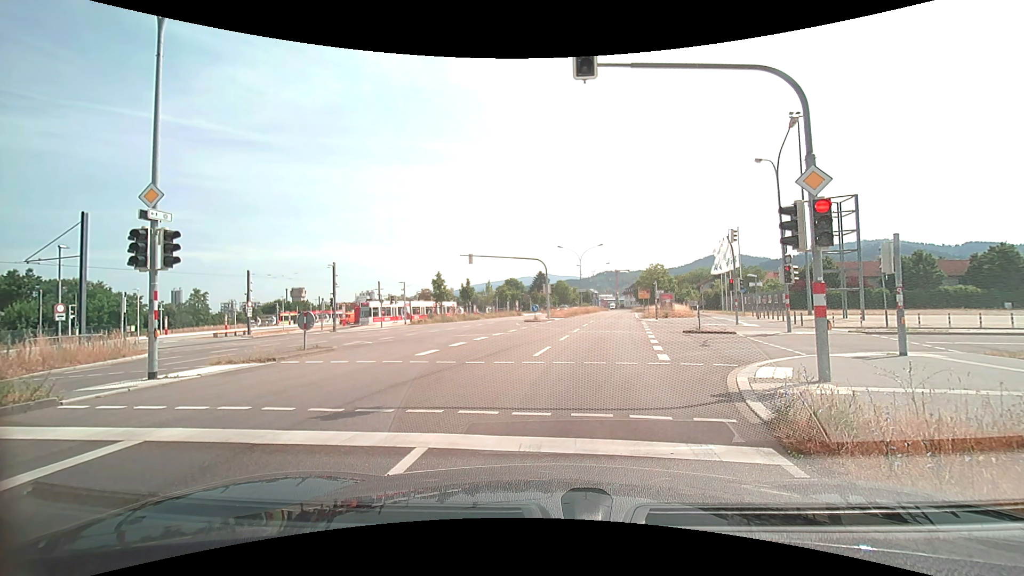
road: secondary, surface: asphalt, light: Day
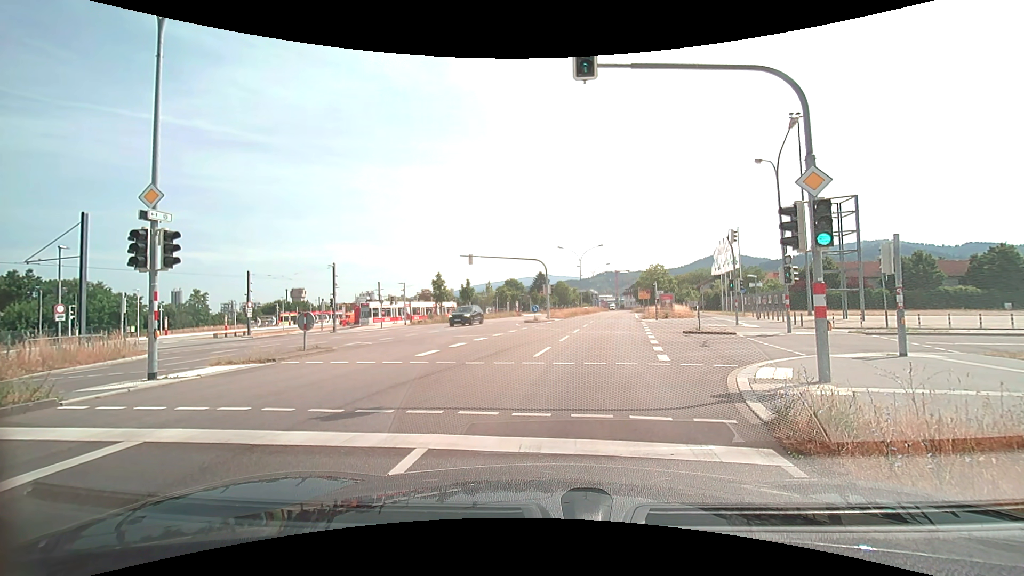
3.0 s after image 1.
(0.0, 0.0) m; 0°
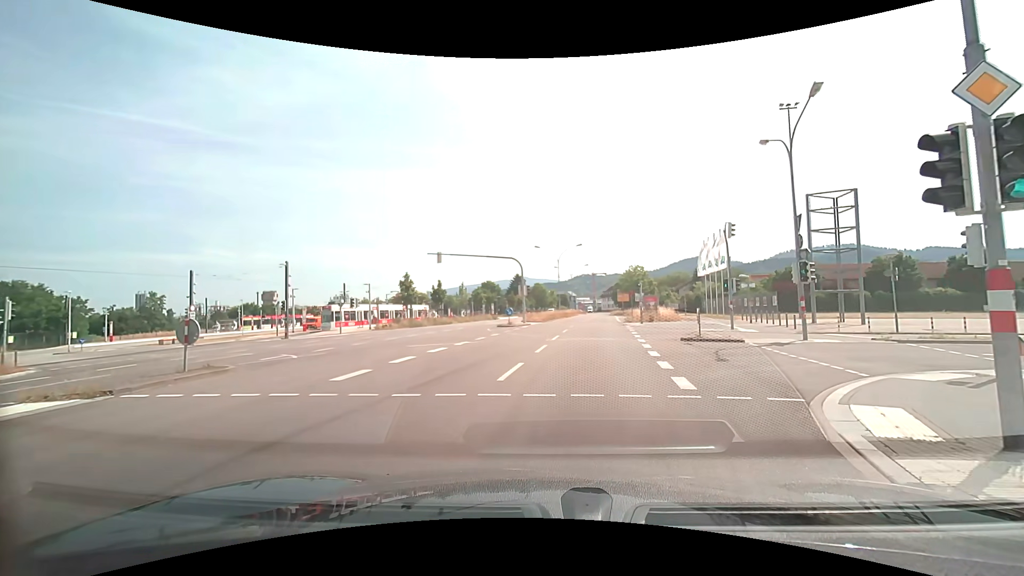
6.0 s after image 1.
(+0.1, +4.3) m; +2°
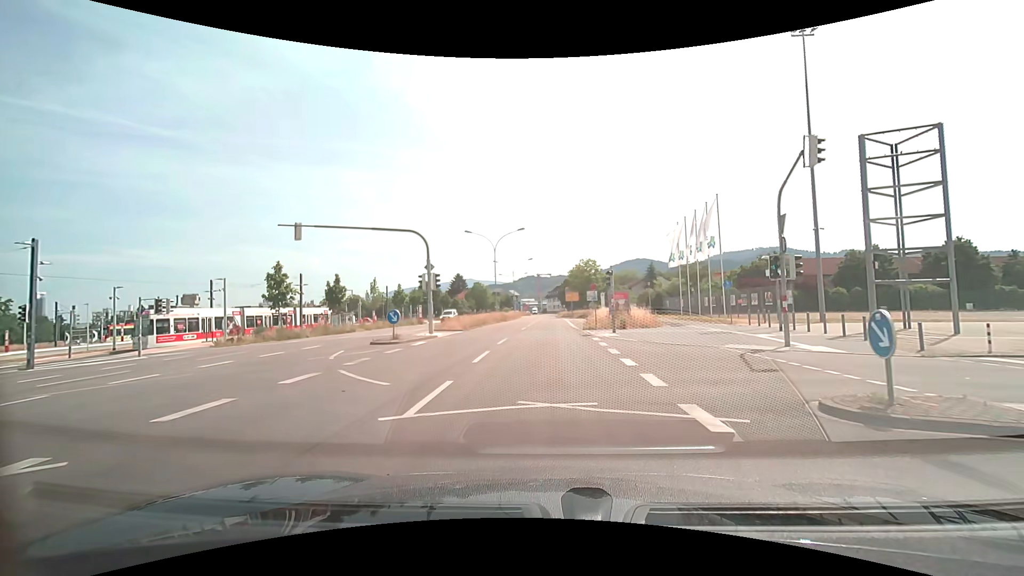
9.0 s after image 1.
(+1.2, +15.4) m; +7°
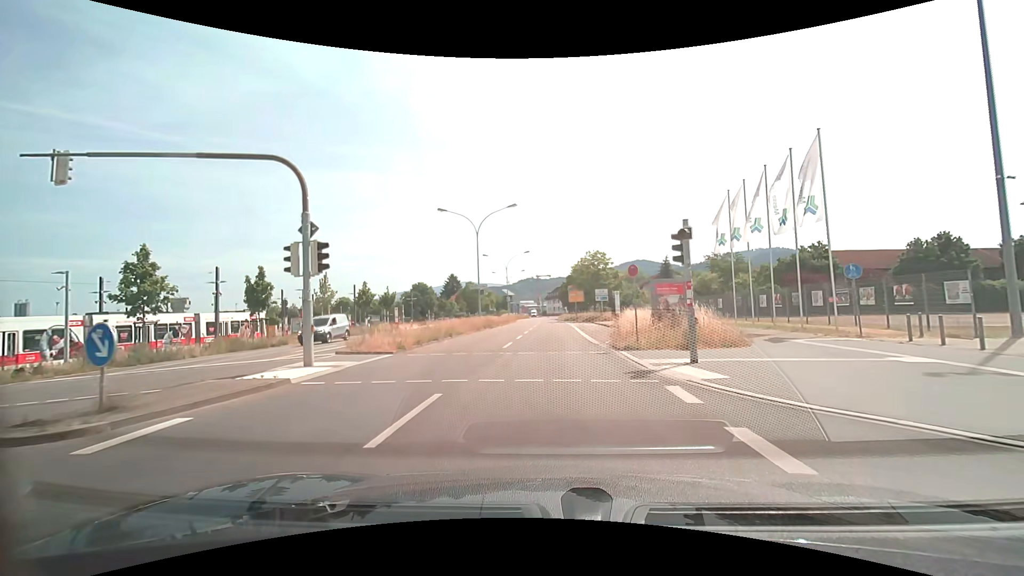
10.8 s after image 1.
(-0.1, +13.6) m; -1°
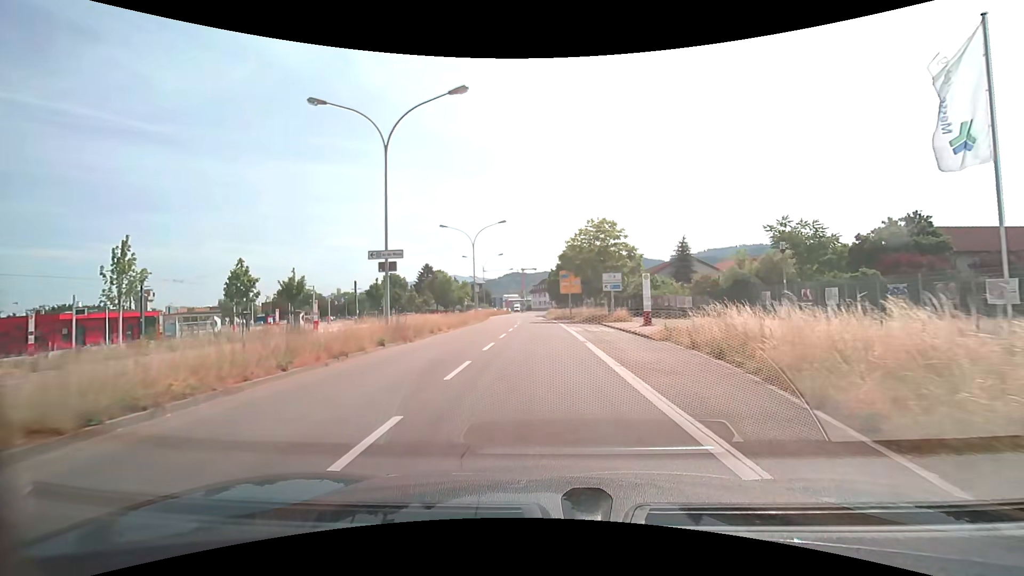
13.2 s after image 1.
(+0.2, +21.0) m; +2°
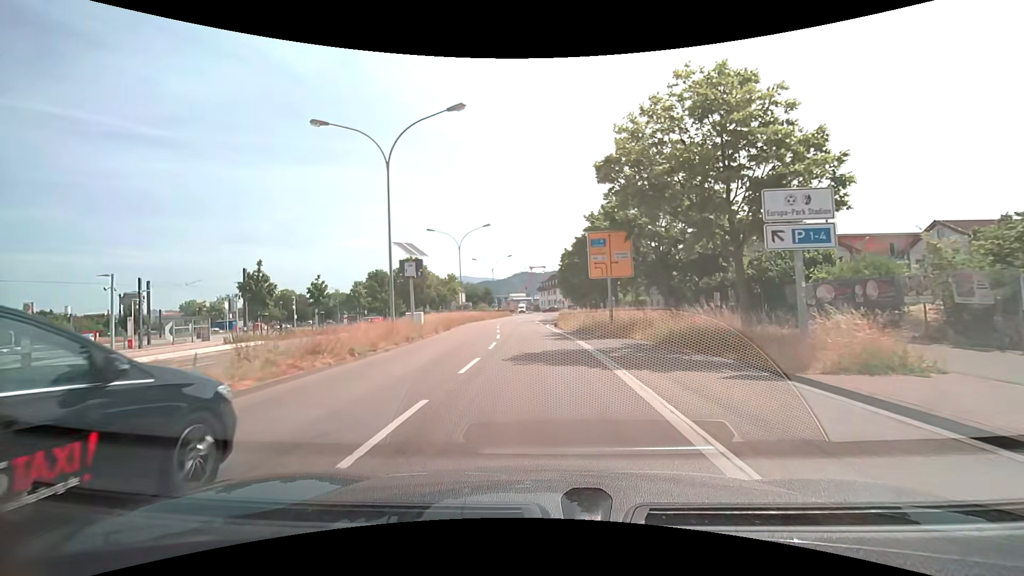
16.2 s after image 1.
(-0.1, +29.1) m; -1°
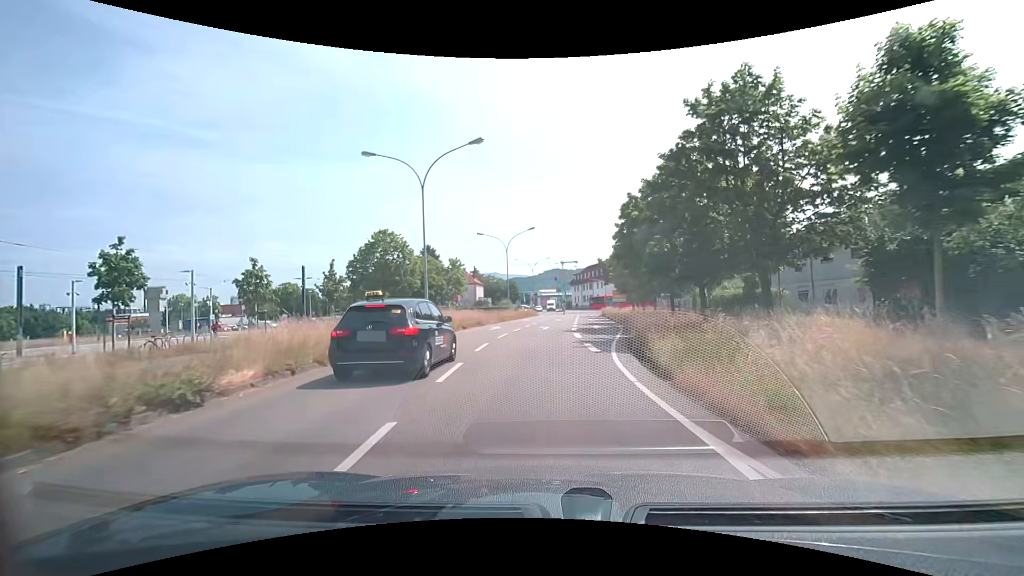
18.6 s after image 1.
(-0.7, +25.7) m; -3°
(0, +10) (0, +20) (0, +30) (+1, +40) (+1, +50) (+2, +60) (+2, +70) (+3, +80) (+3, +90) (+1, +100) m
